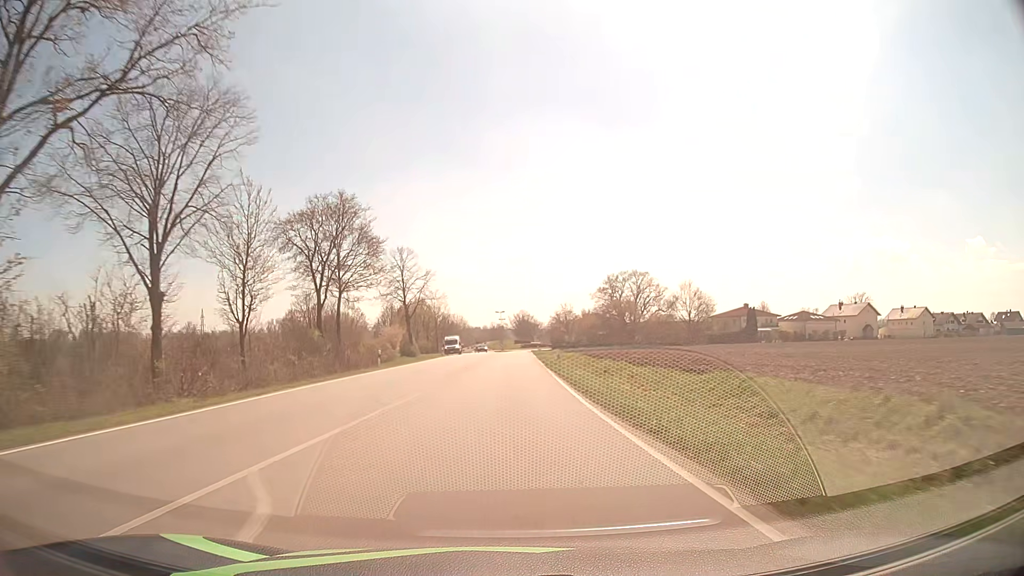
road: secondary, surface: asphalt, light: Day
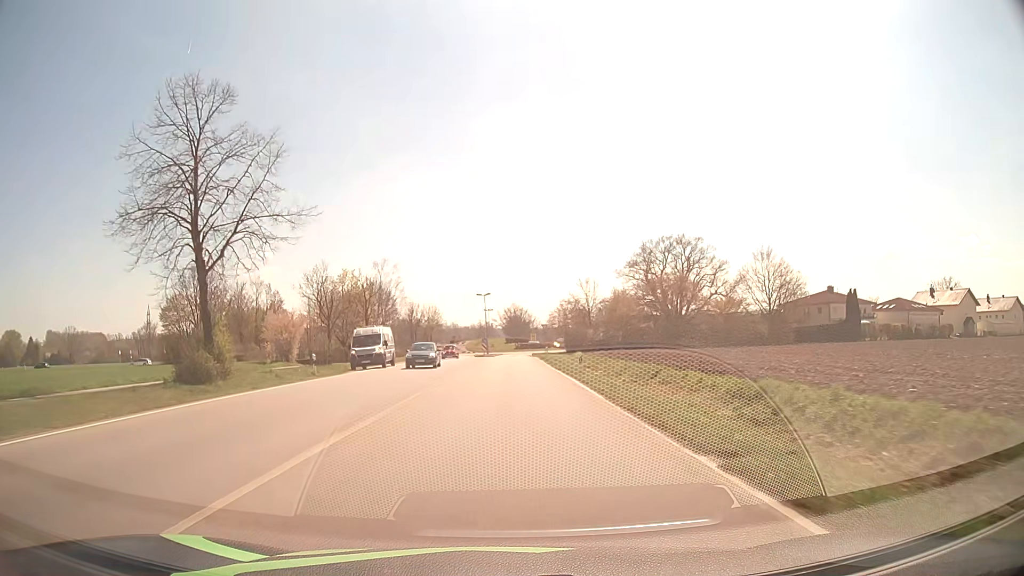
(+0.4, +49.8) m; +1°
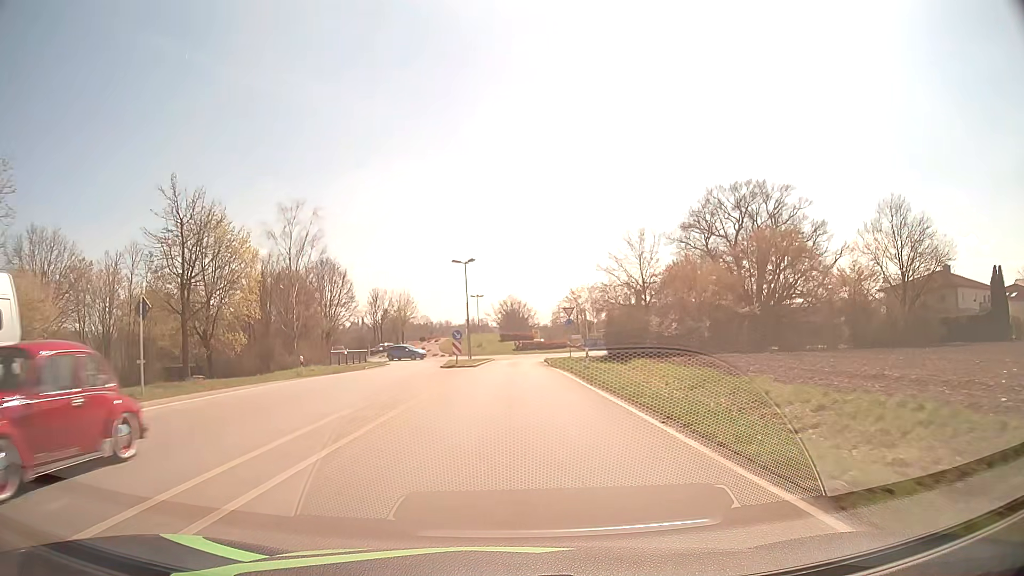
(+0.1, +36.2) m; 0°
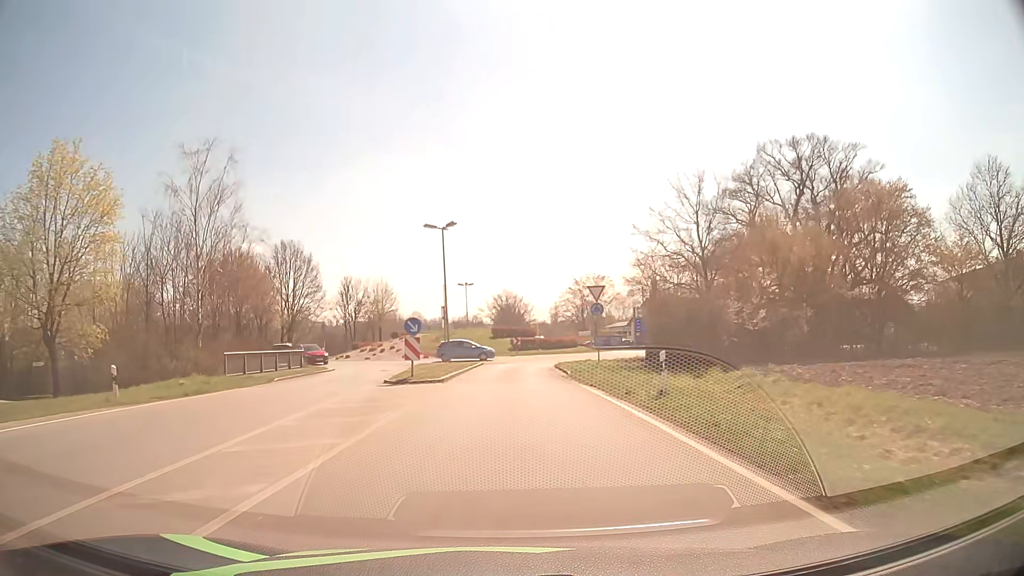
(+0.1, +16.1) m; 0°
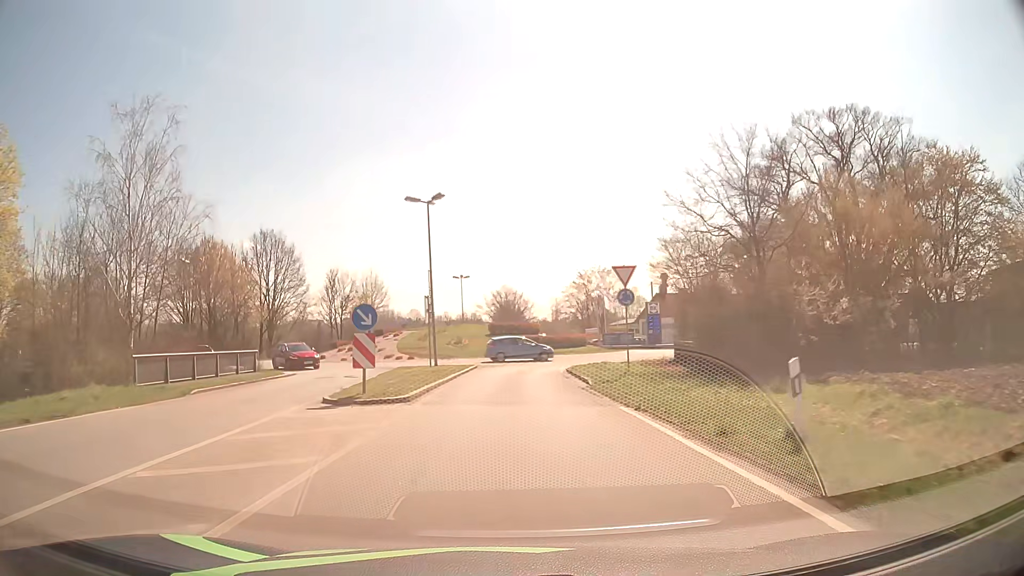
(0.0, +7.2) m; 0°
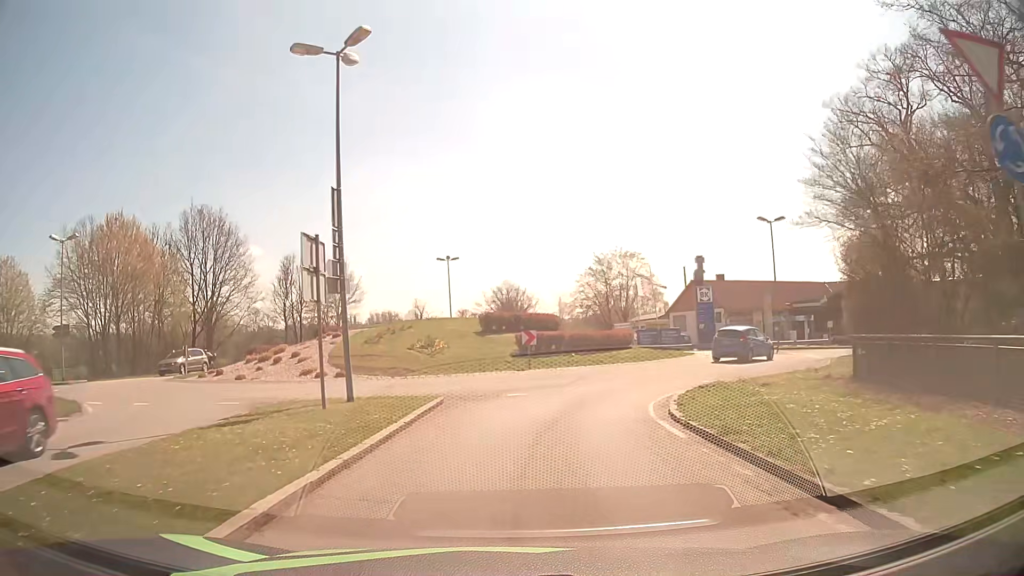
(0.0, +18.0) m; 0°
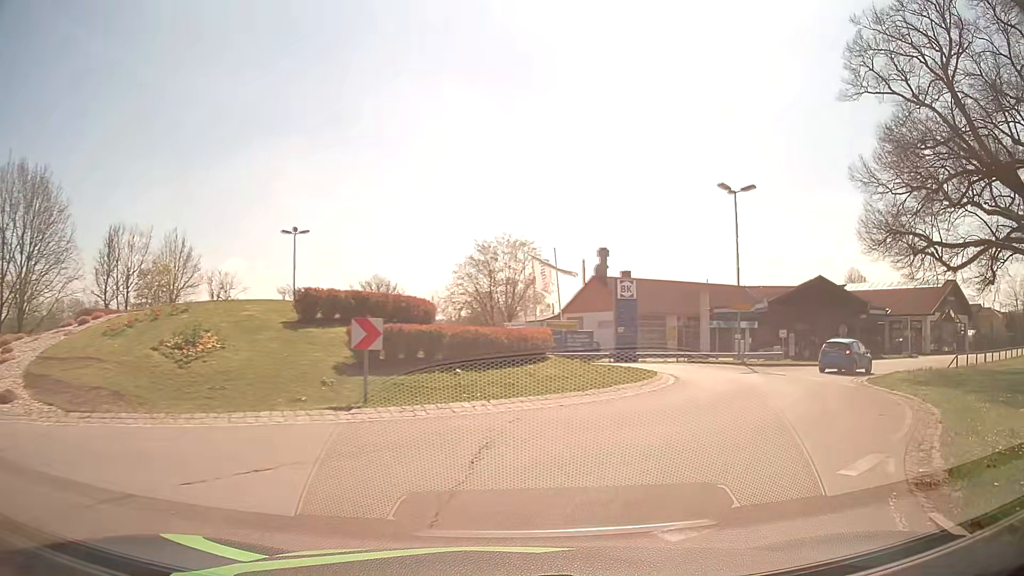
(+0.6, +12.7) m; +10°
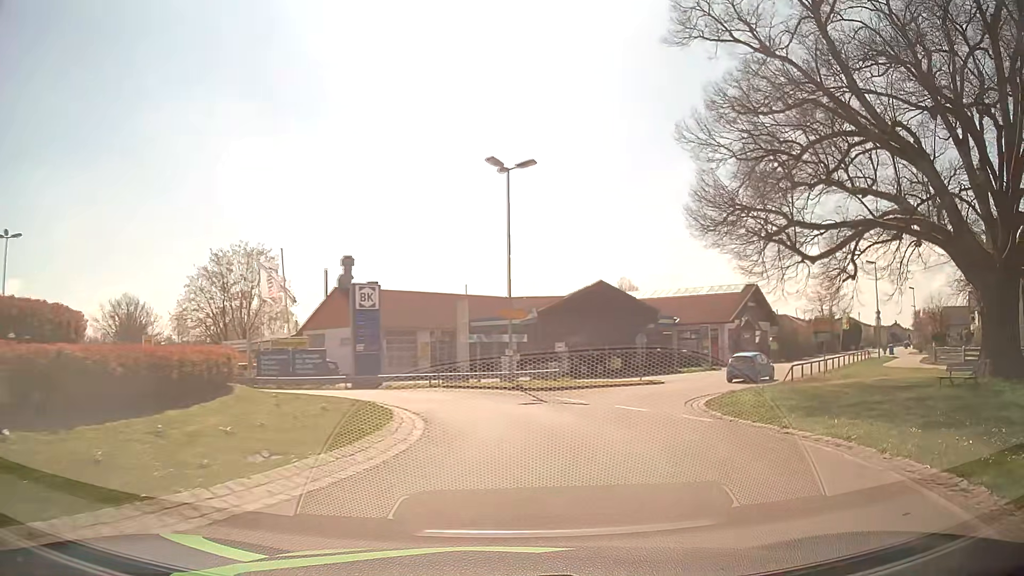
(+1.3, +7.3) m; +22°
(+1, +10) (-2, +20) (-9, +26) (-19, +27) (-27, +23) (-32, +14) (-34, +4) (-39, -4) (-45, -12) (-52, -19) m
